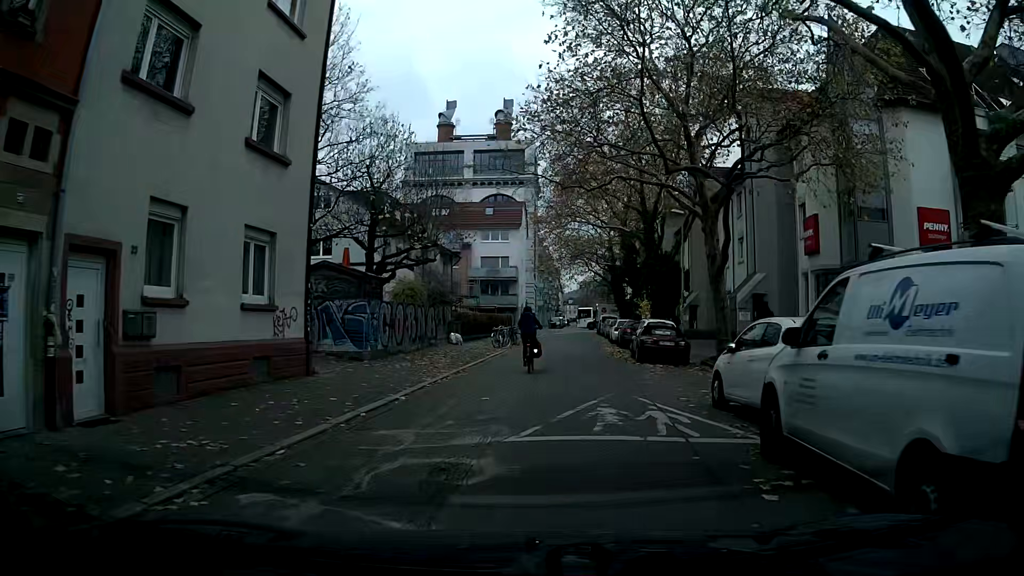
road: residential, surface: asphalt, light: Day
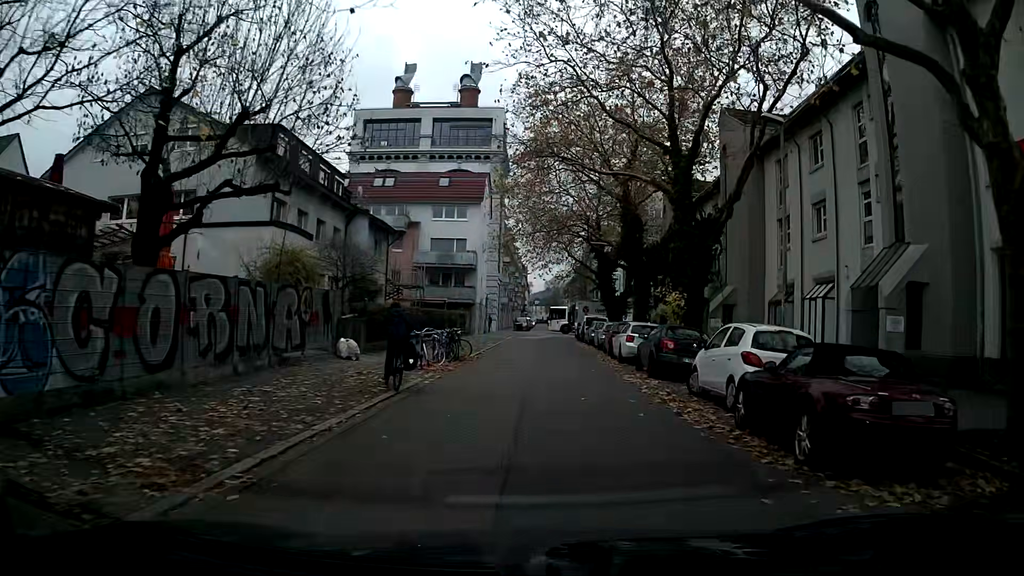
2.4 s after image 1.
(+0.3, +15.7) m; +3°
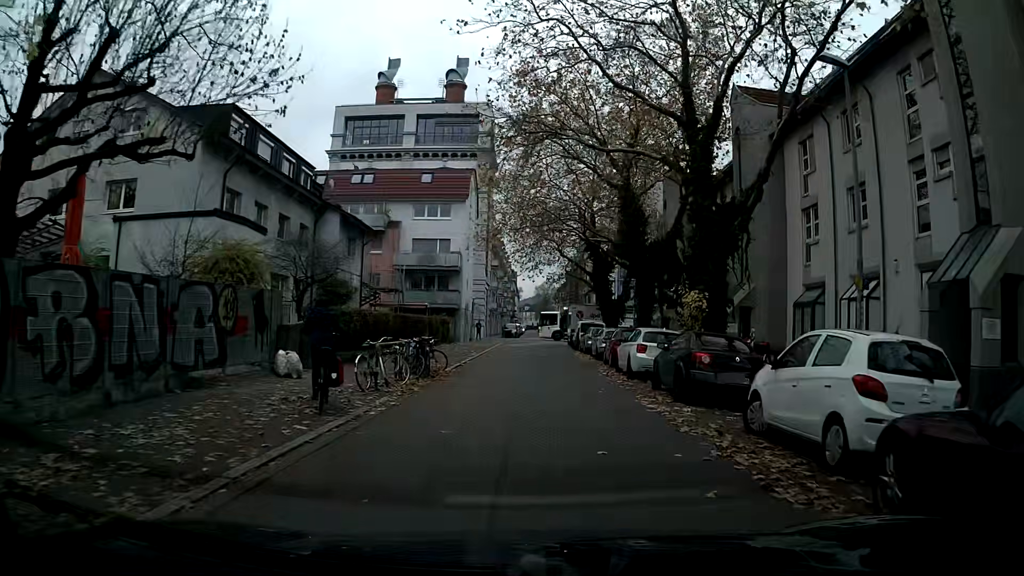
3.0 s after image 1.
(0.0, +4.3) m; 0°
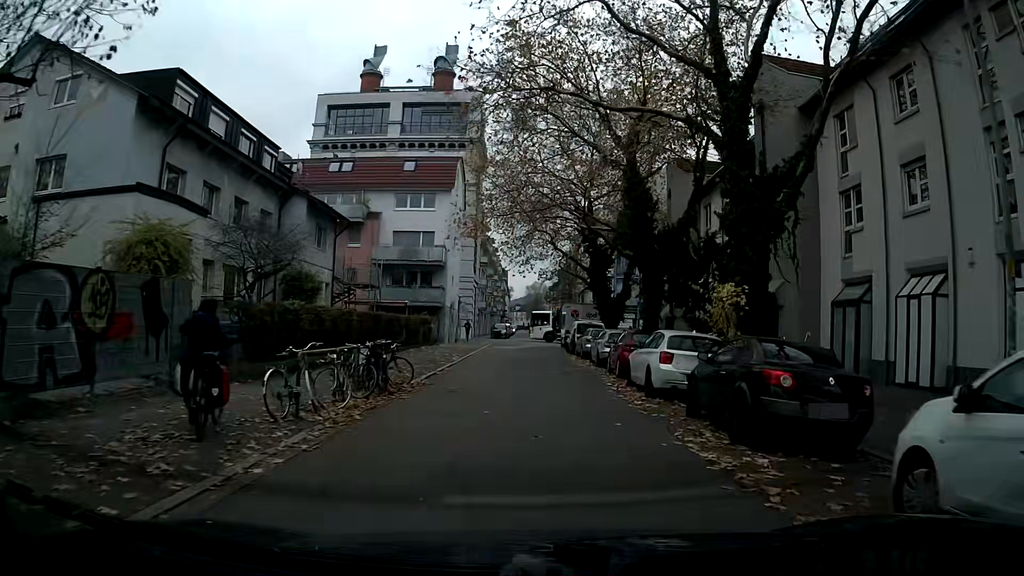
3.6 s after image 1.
(0.0, +4.4) m; 0°
